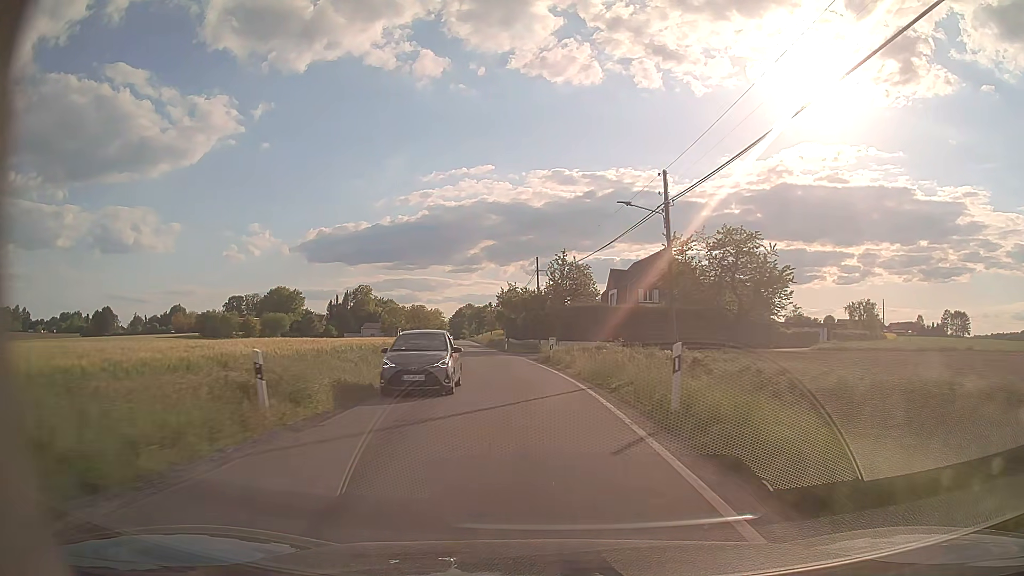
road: tertiary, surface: asphalt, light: Day
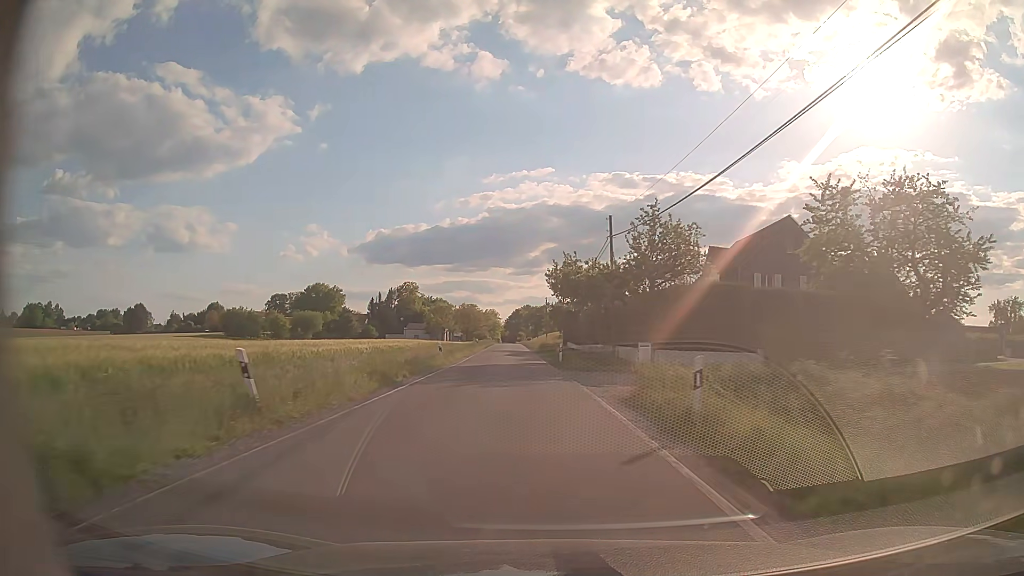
(-0.9, +22.9) m; -5°
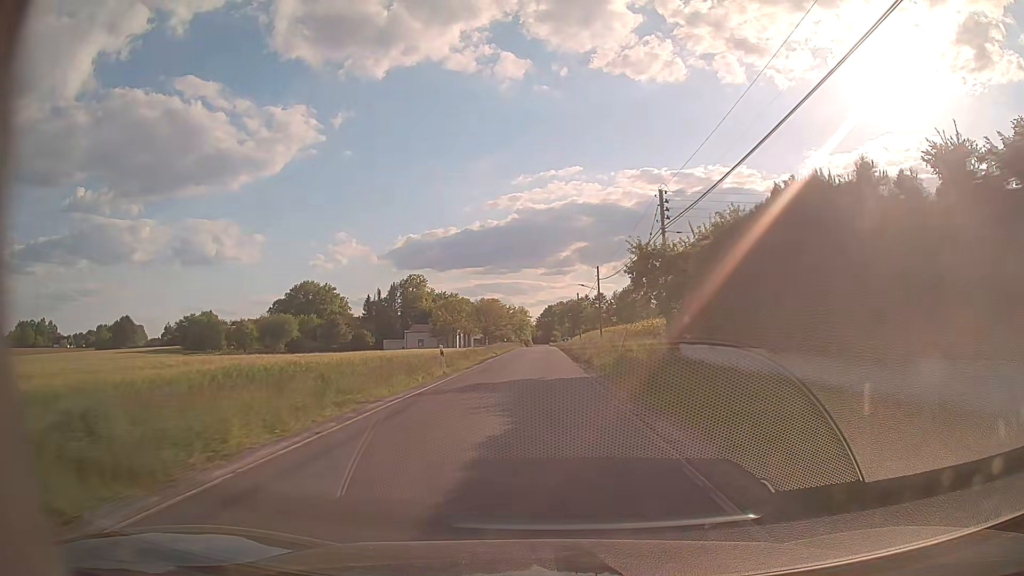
(-2.1, +46.5) m; -3°
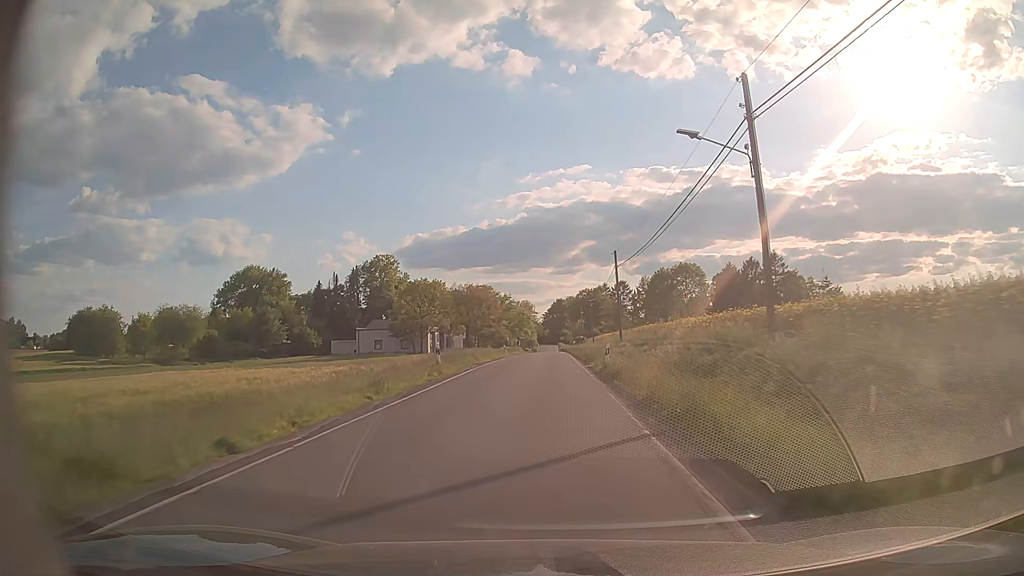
(-0.3, +47.5) m; -1°
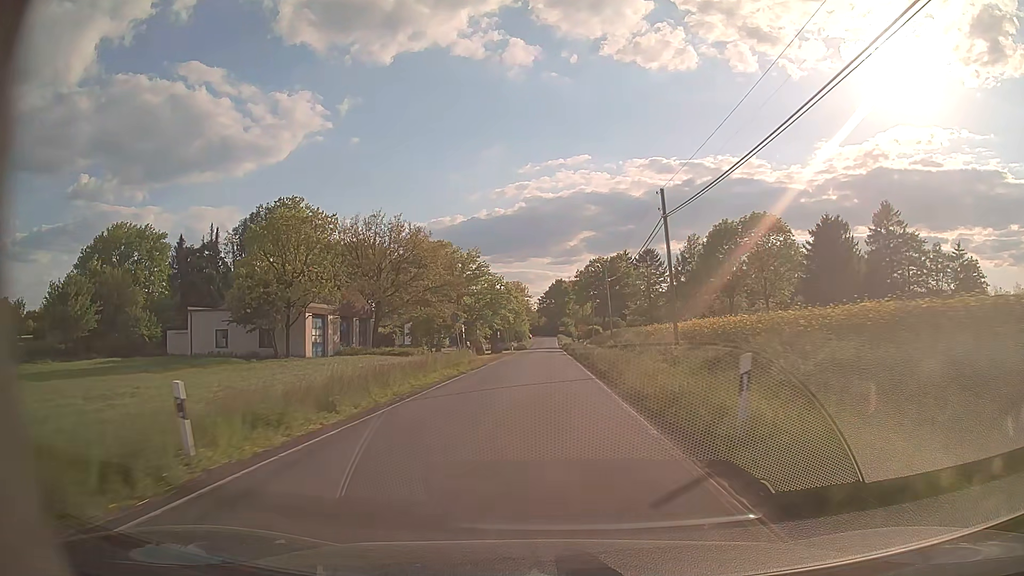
(+0.2, +56.5) m; 0°
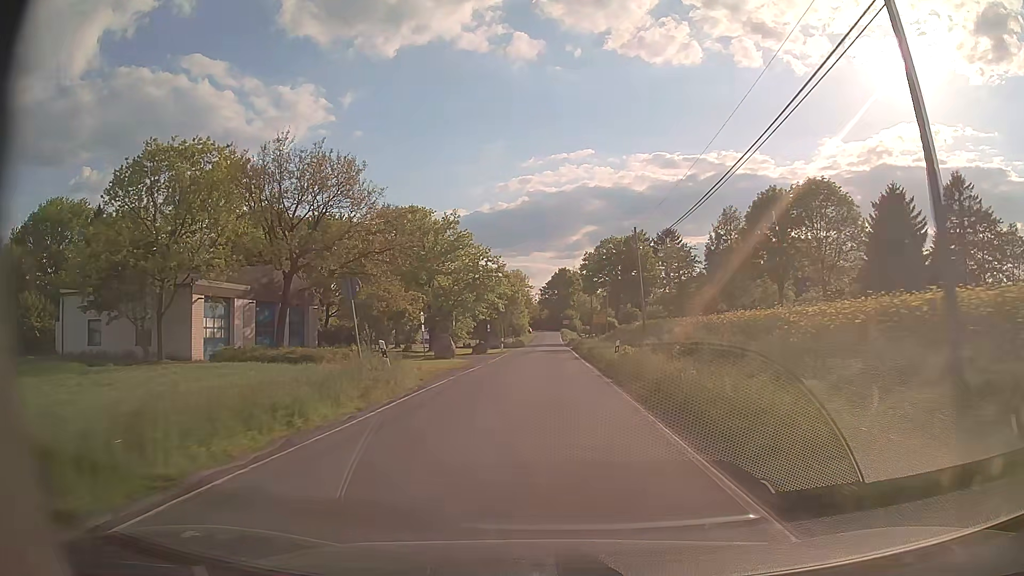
(0.0, +19.9) m; 0°
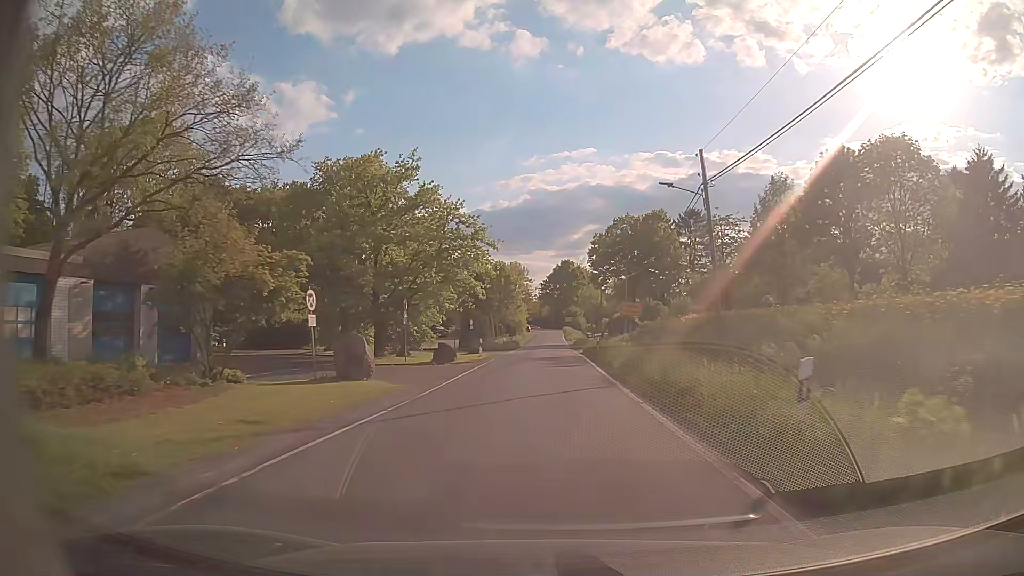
(0.0, +18.5) m; 0°
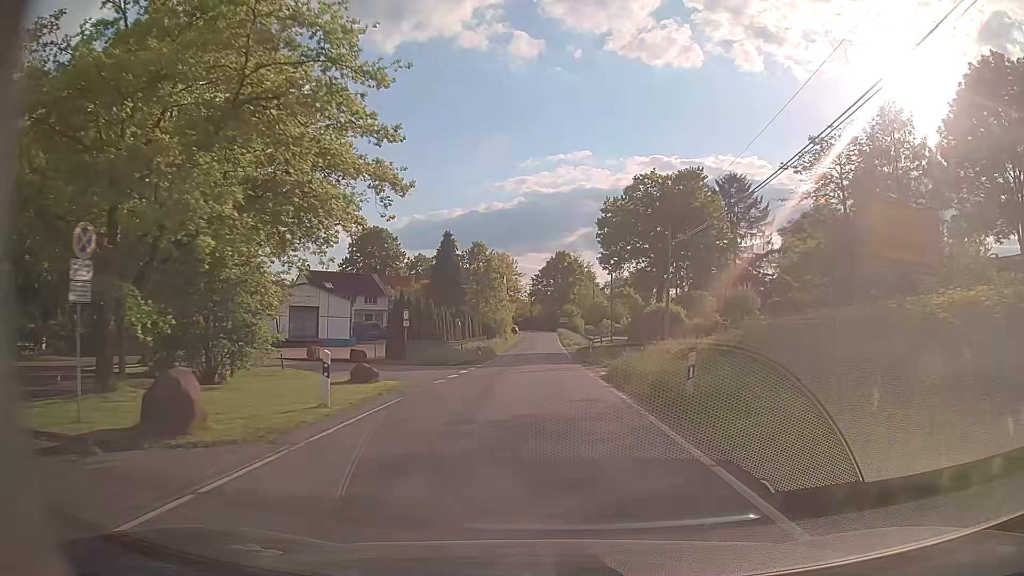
(+0.1, +25.1) m; +1°
(0, +10) (0, +20) (0, +30) (0, +40) (+1, +50) (+1, +60) (+1, +70) (+1, +80) (+1, +90) (+1, +100) m
